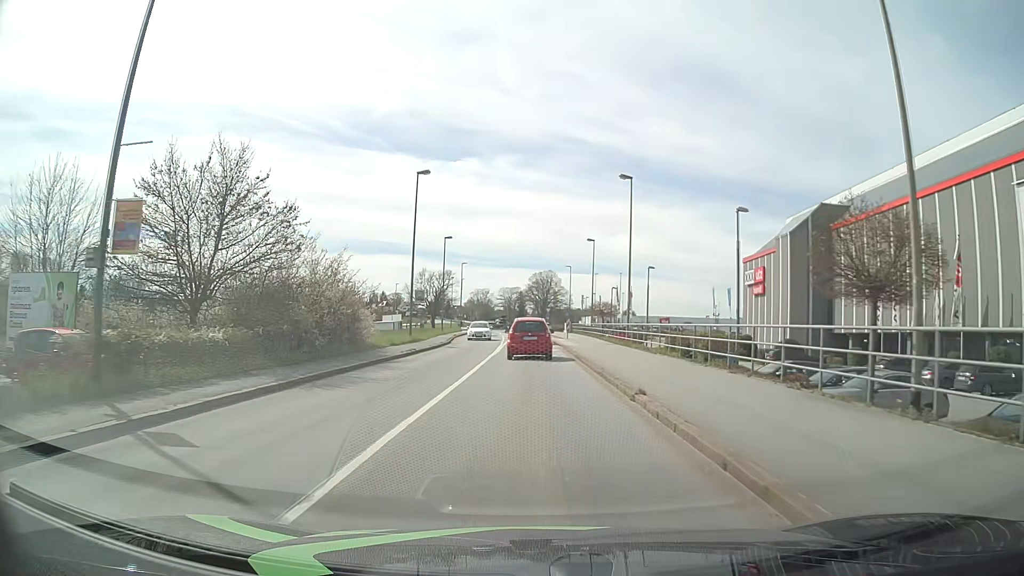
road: tertiary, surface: asphalt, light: Day
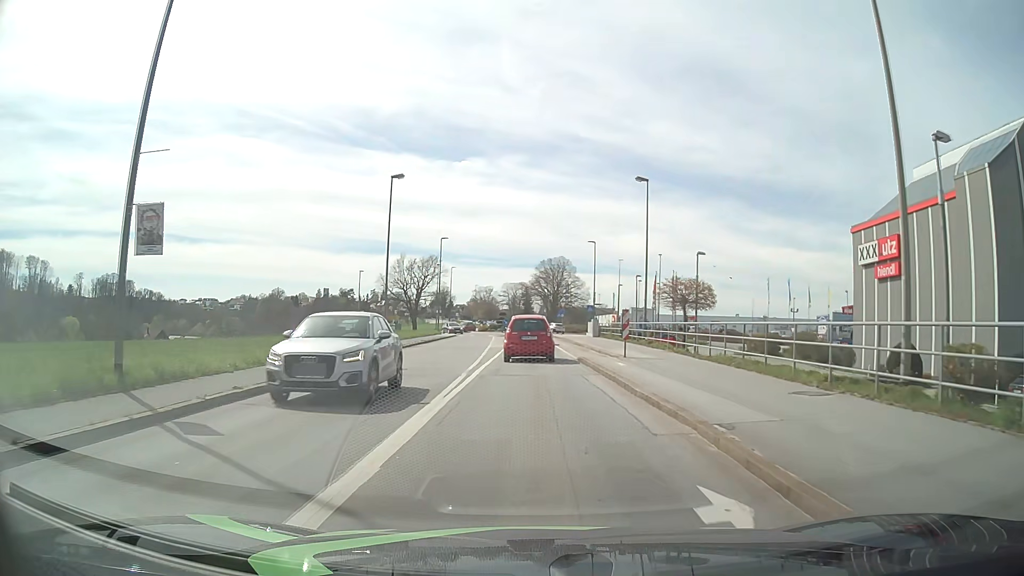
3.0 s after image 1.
(-0.1, +29.6) m; -1°
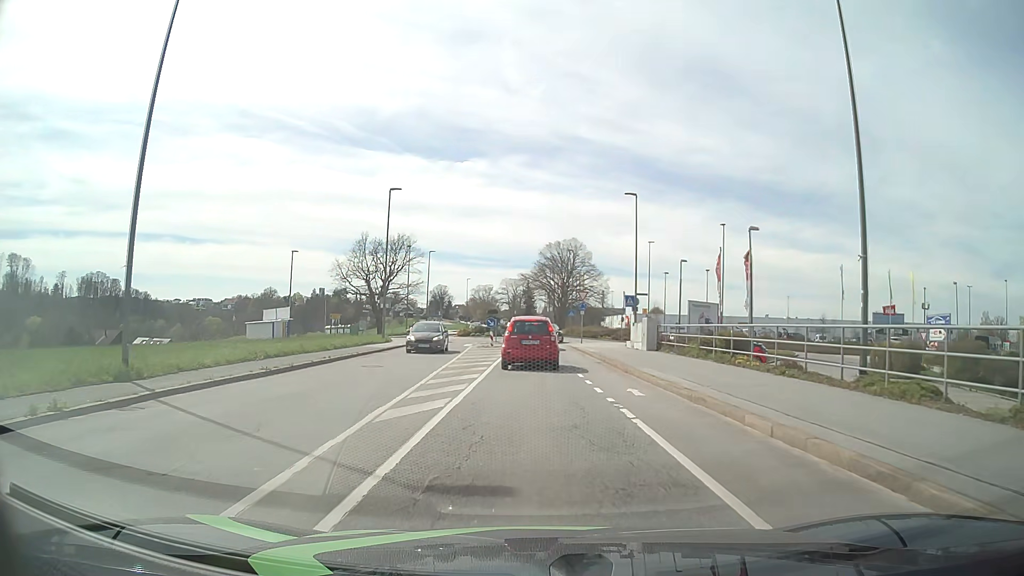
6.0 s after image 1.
(0.0, +26.9) m; 0°
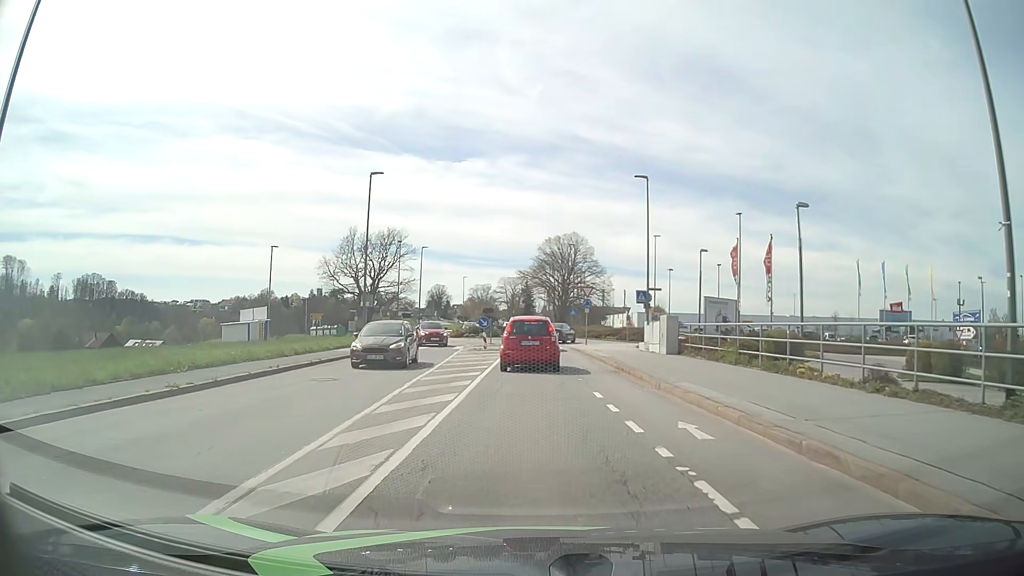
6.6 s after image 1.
(0.0, +5.0) m; 0°
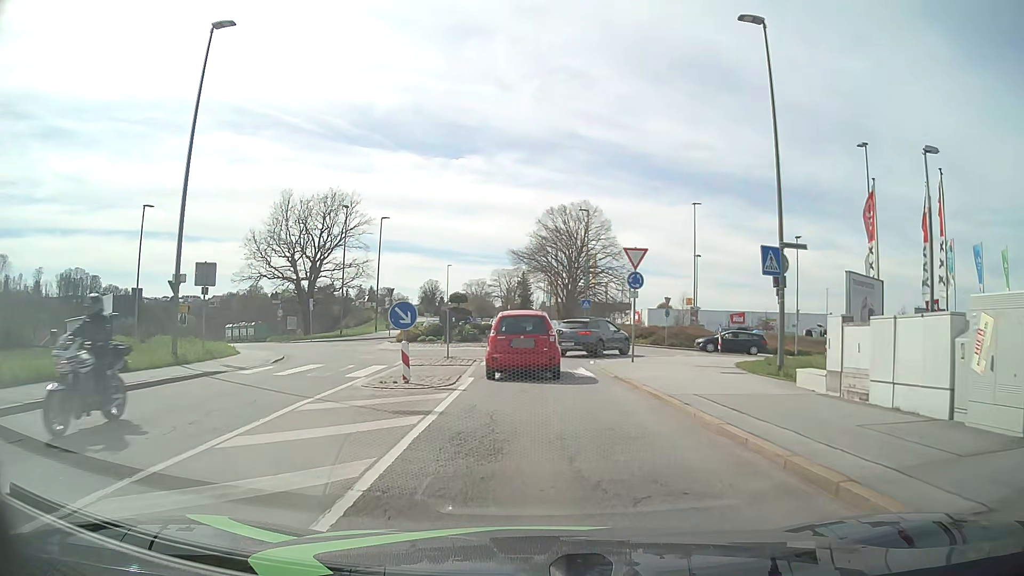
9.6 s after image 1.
(0.0, +21.0) m; 0°
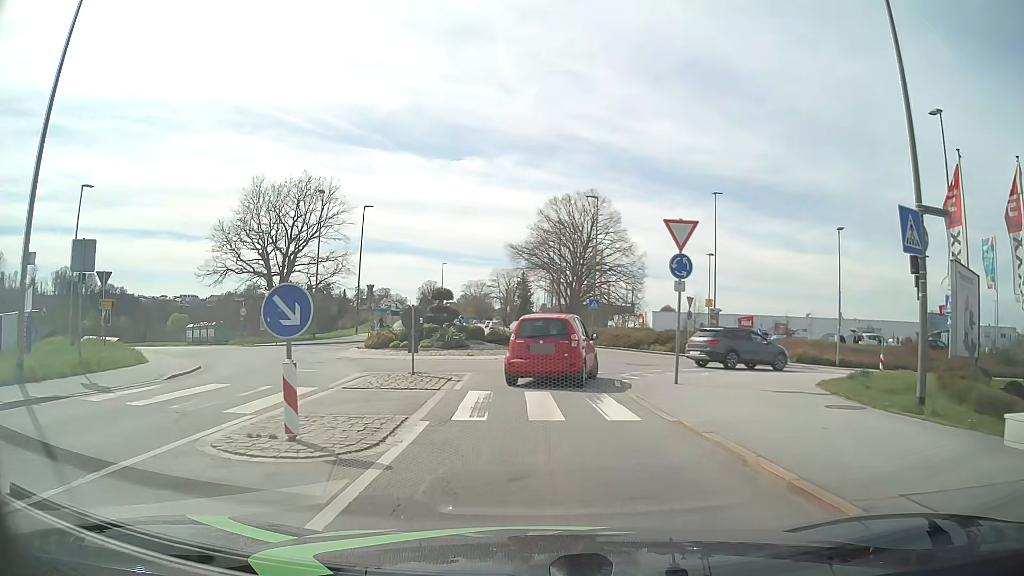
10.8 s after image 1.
(0.0, +6.7) m; +1°
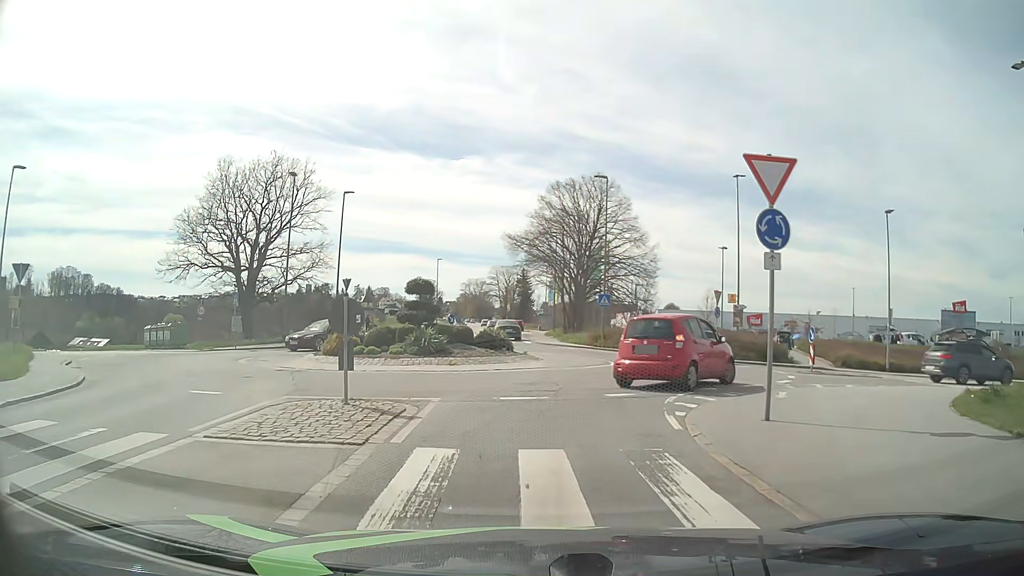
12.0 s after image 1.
(0.0, +6.1) m; -1°
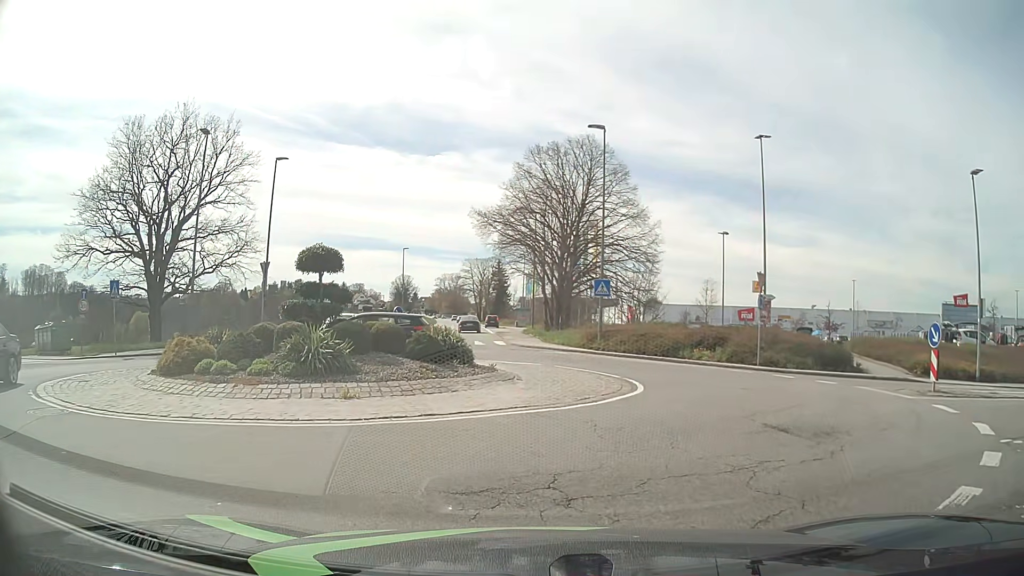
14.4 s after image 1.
(+0.1, +9.3) m; +2°
(+2, +10) (+3, +19) (-1, +28) (-3, +38) (-4, +48) (-5, +58) (-6, +68) (-7, +78) (-7, +88) (-8, +98) m
